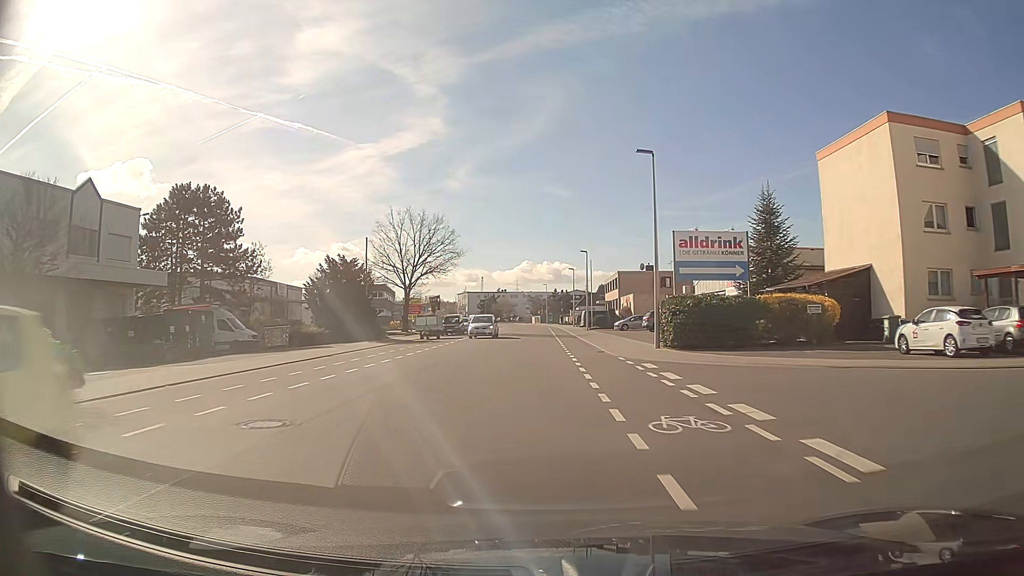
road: tertiary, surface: asphalt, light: Day
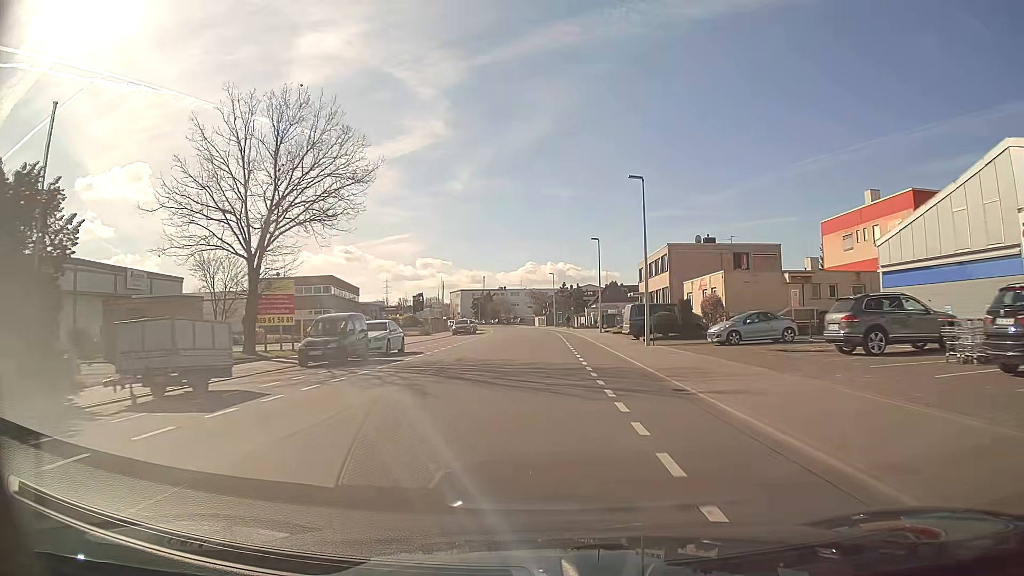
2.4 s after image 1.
(-0.1, +34.6) m; -1°
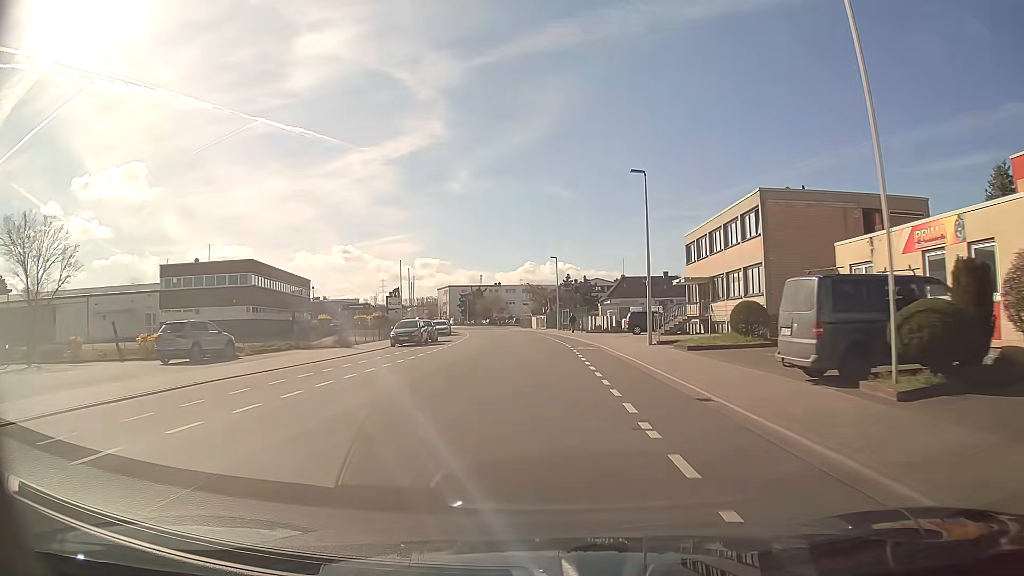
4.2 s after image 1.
(+0.1, +26.0) m; 0°
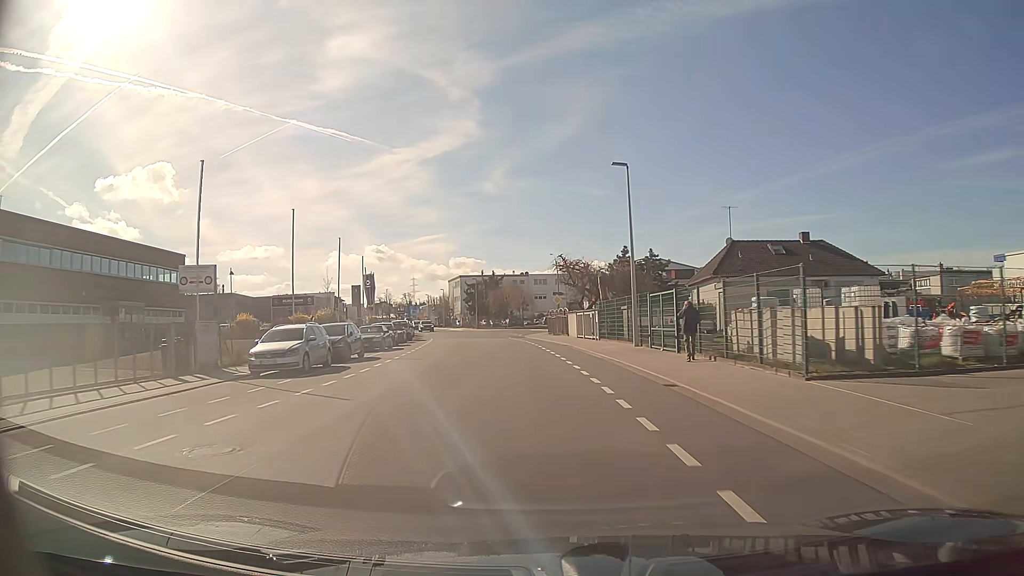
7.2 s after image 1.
(-0.6, +43.1) m; -3°
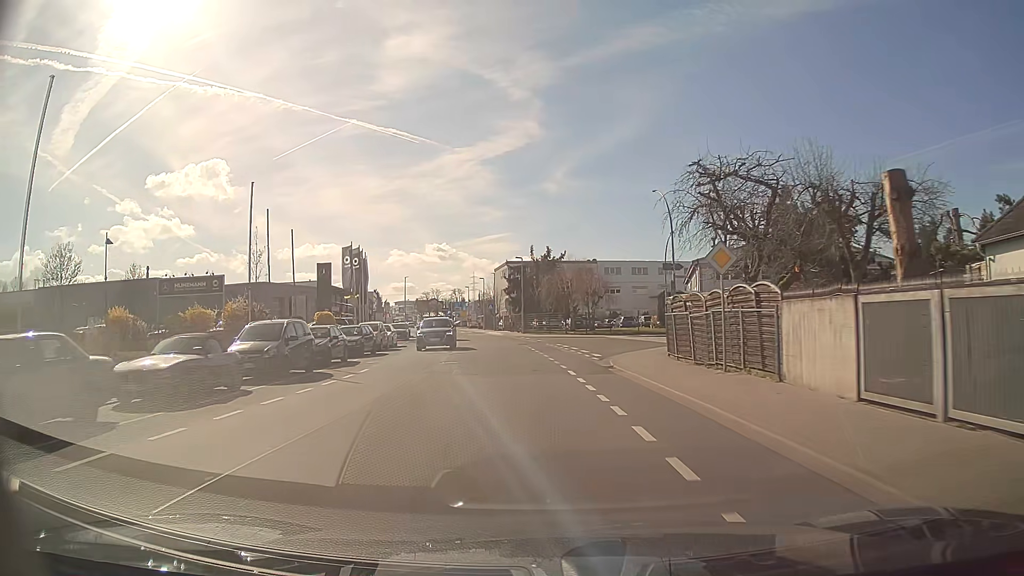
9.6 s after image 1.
(-1.5, +34.3) m; -5°
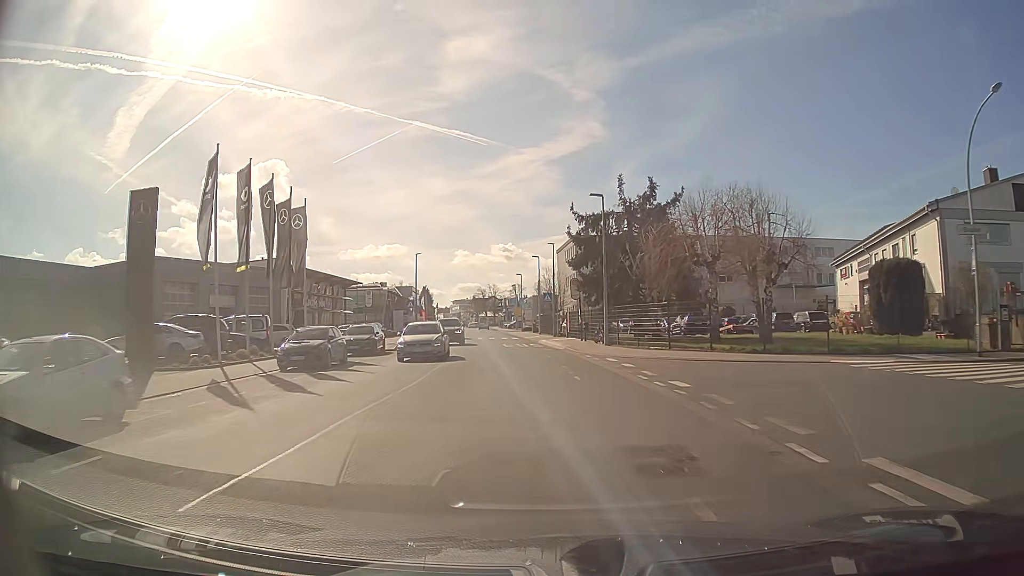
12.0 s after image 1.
(-1.7, +33.8) m; -6°
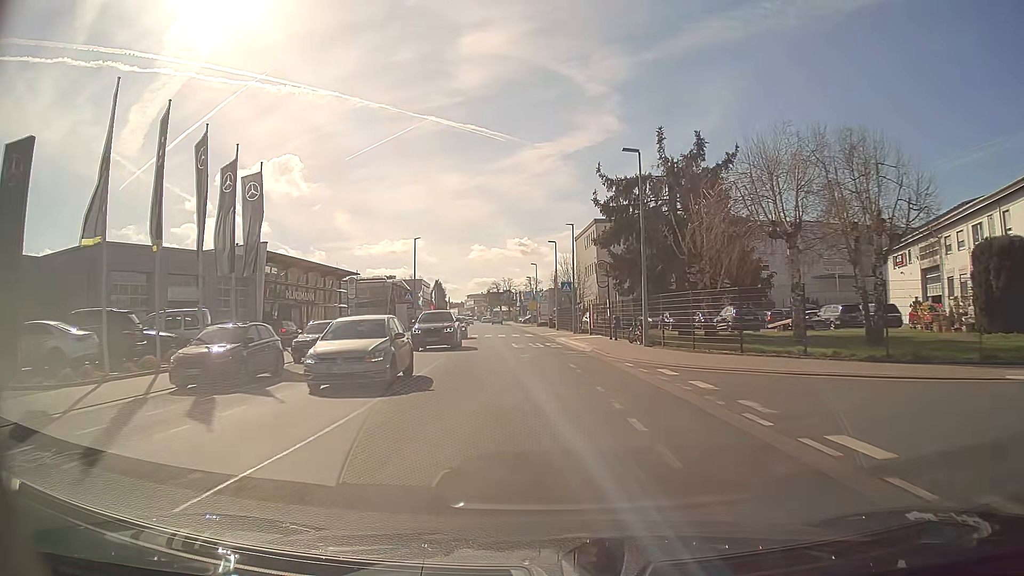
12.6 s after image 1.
(-0.1, +8.1) m; -2°
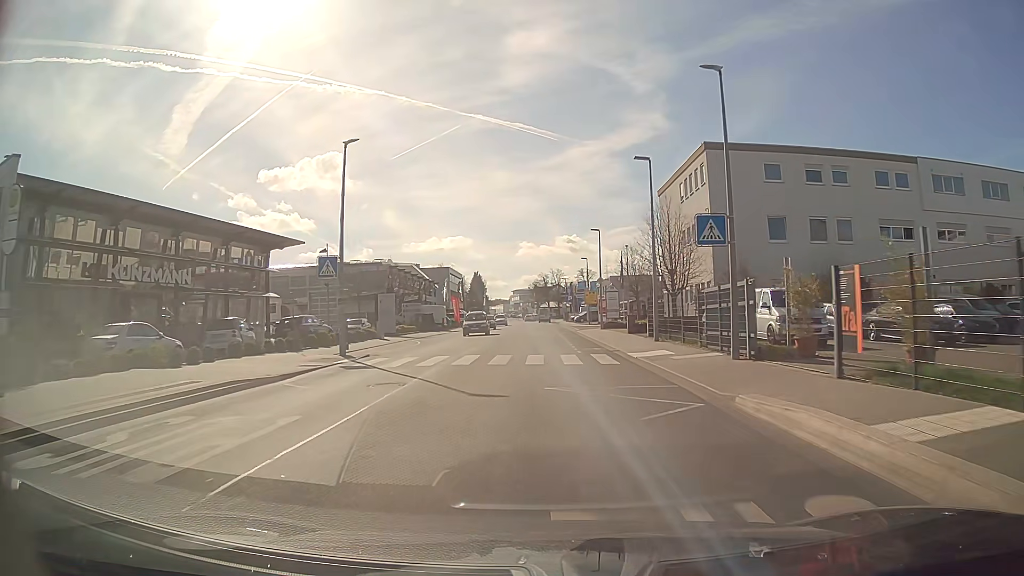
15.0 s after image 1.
(-1.2, +30.2) m; -4°
(0, +10) (0, +20) (0, +30) (0, +40) (0, +50) (-1, +60) (-1, +70) (-2, +80) (-2, +90) (-2, +100) m
